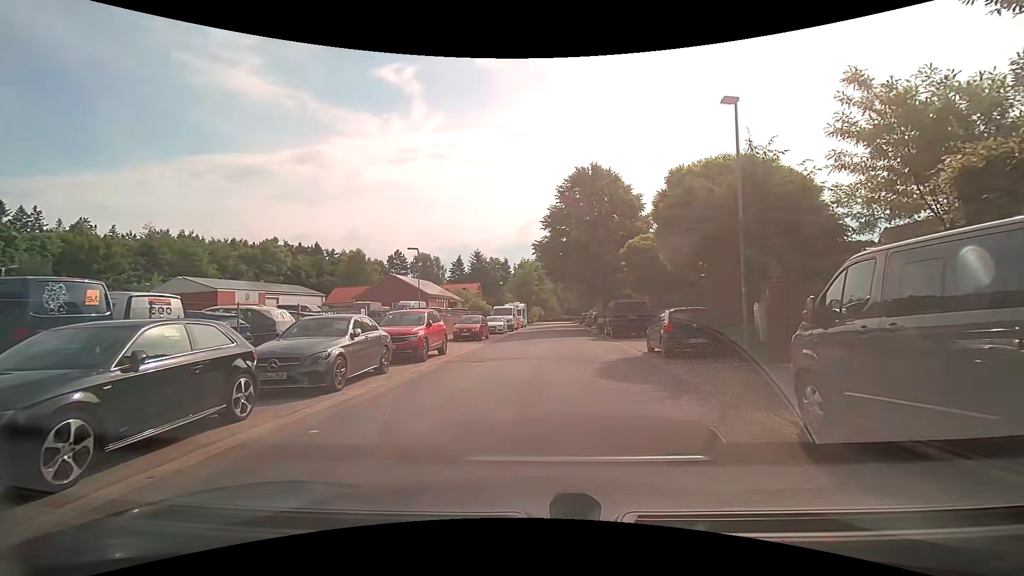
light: Day
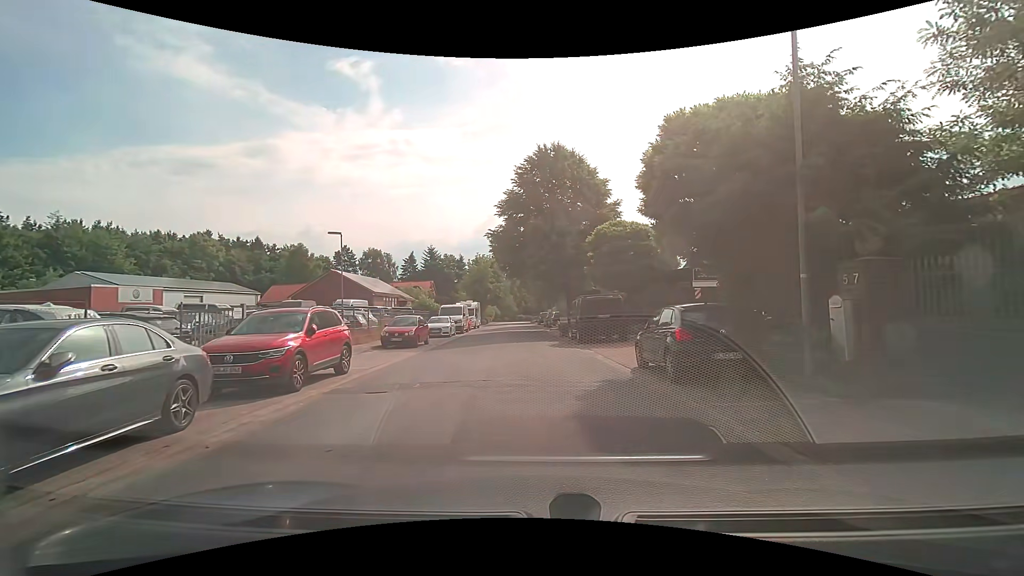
(+0.4, +5.5) m; +5°
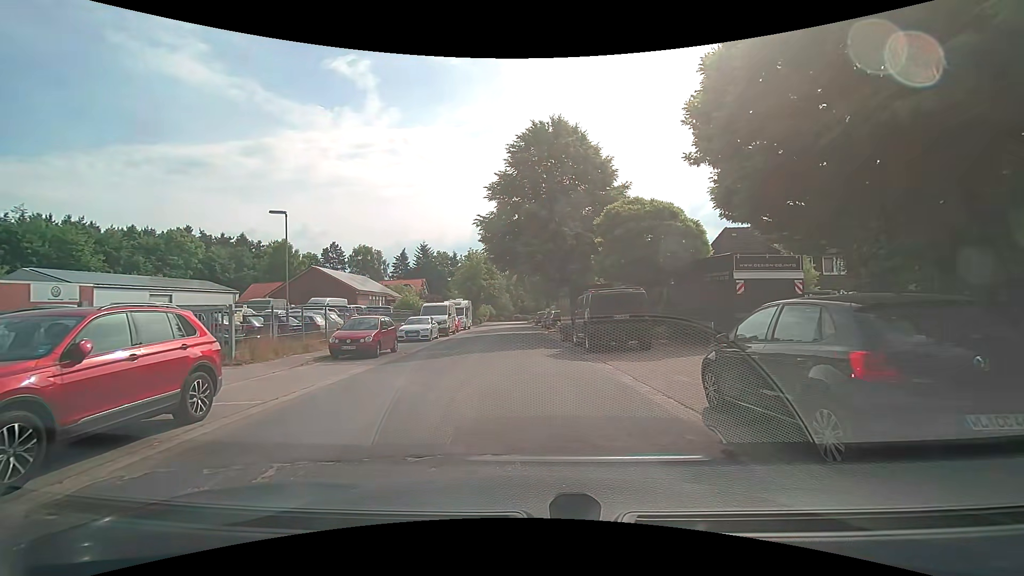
(+0.2, +5.2) m; +3°
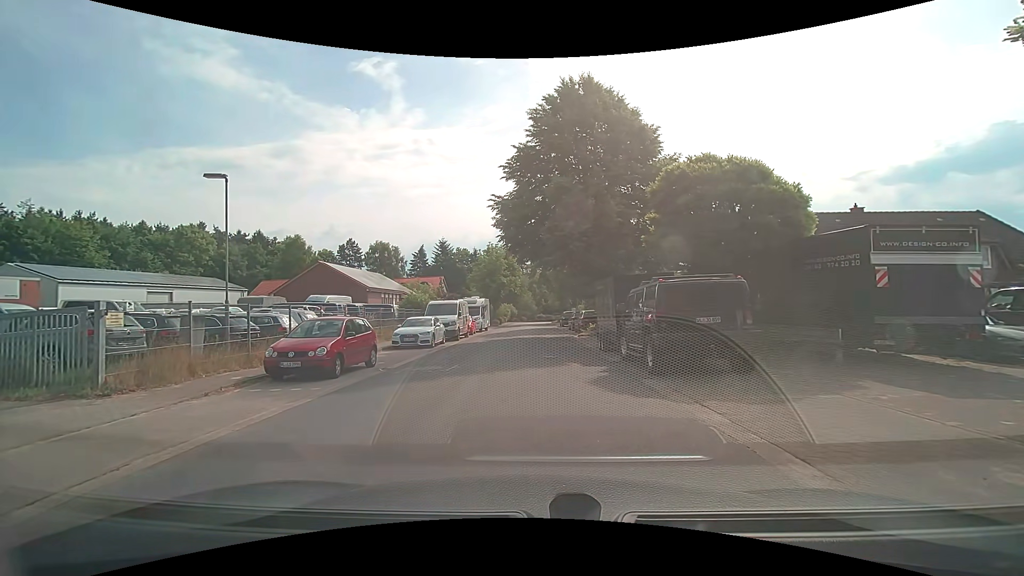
(-0.3, +5.6) m; -3°
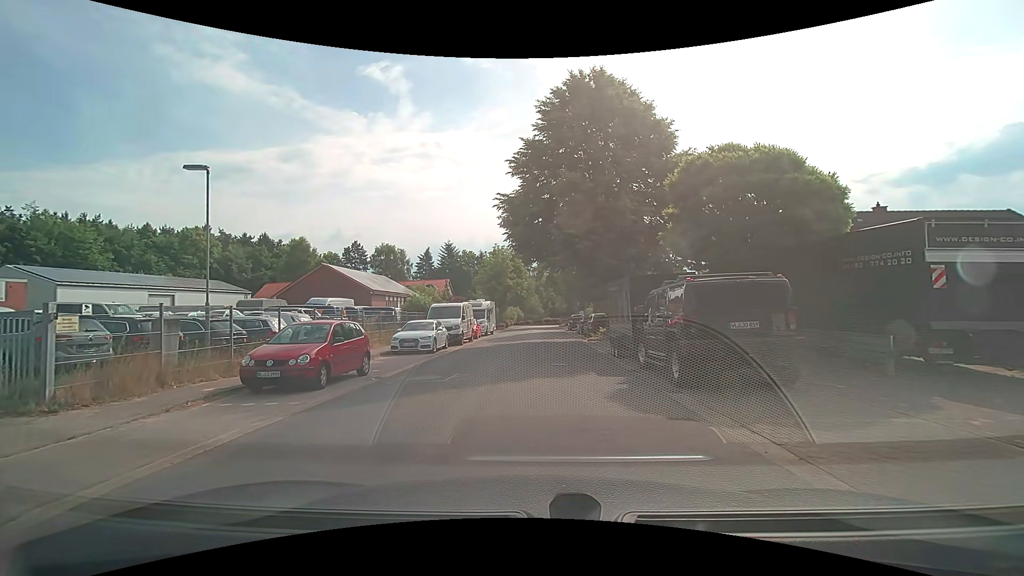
(0.0, +1.3) m; 0°
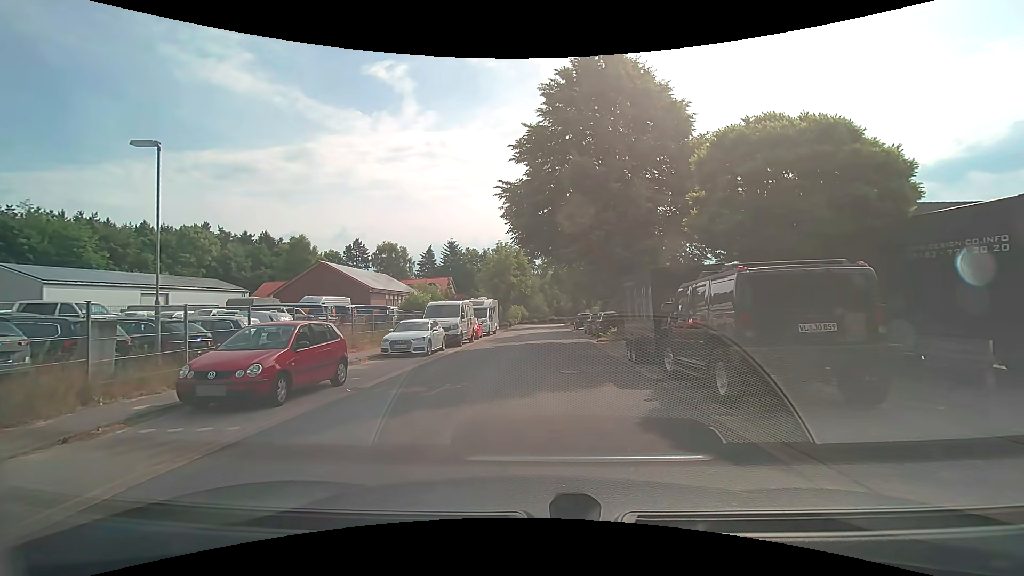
(0.0, +2.0) m; 0°
